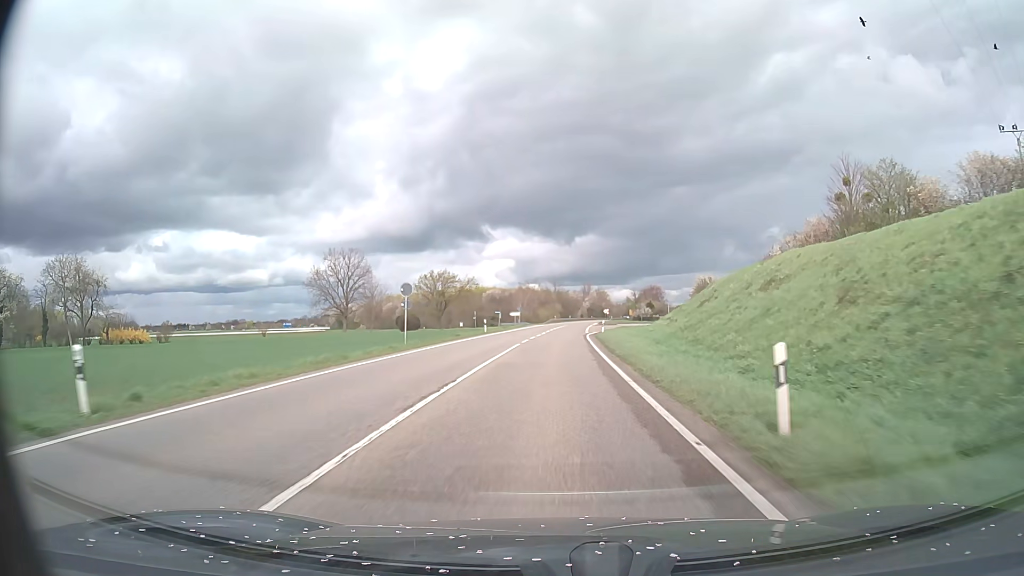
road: primary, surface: asphalt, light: Day
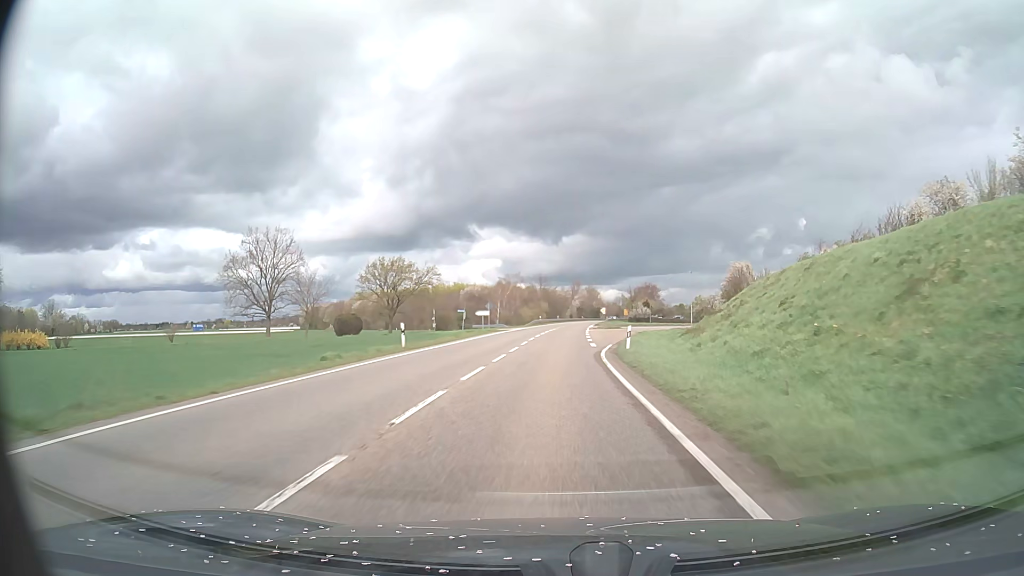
(+0.2, +25.0) m; +1°
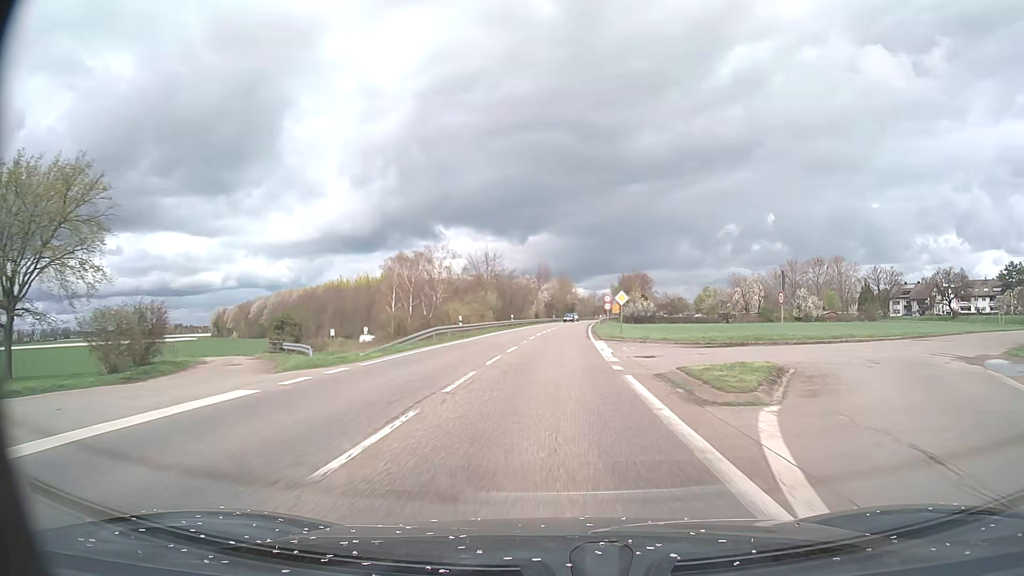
(+1.6, +62.5) m; +3°
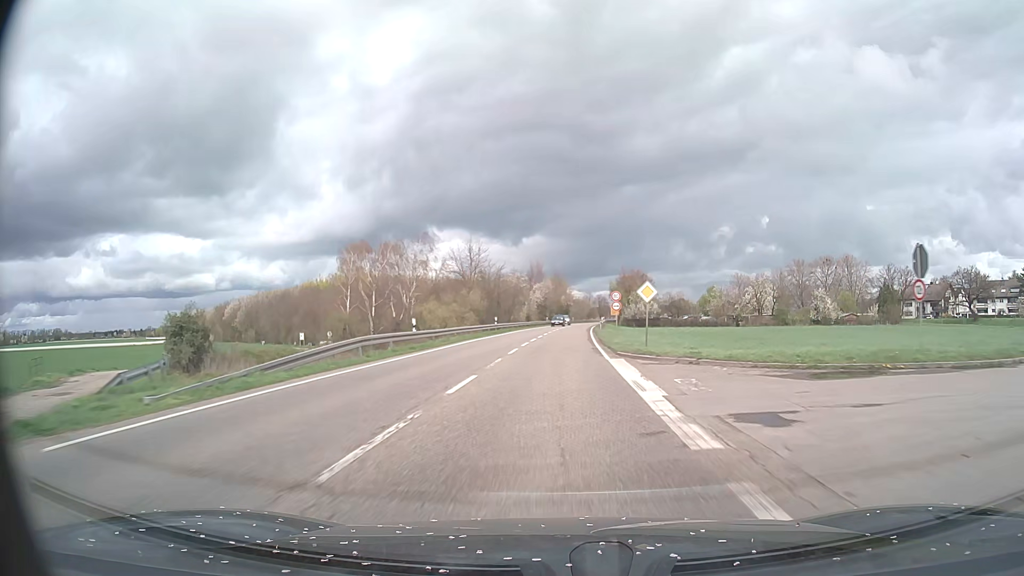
(+0.1, +12.5) m; 0°
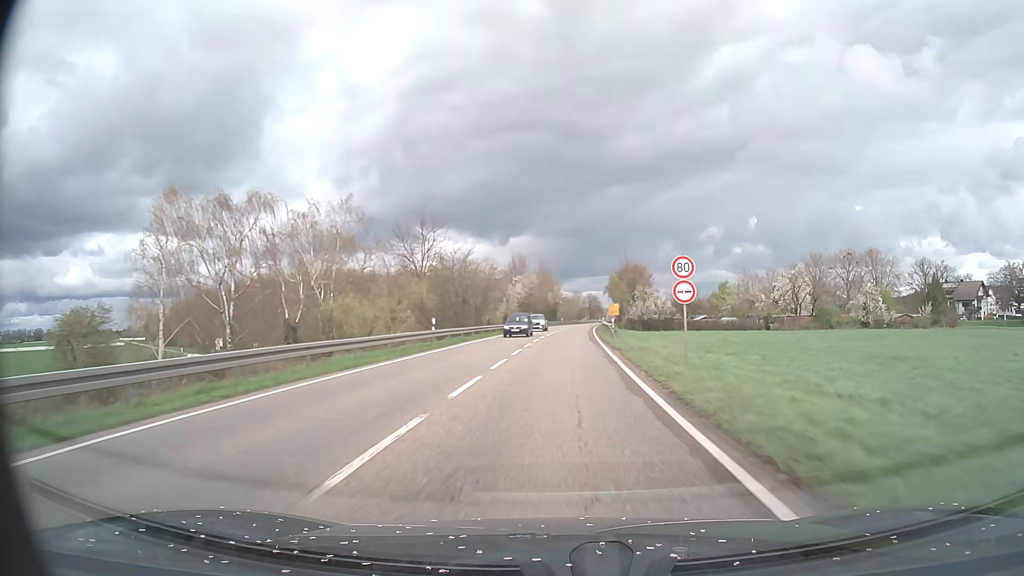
(+0.3, +24.9) m; +1°
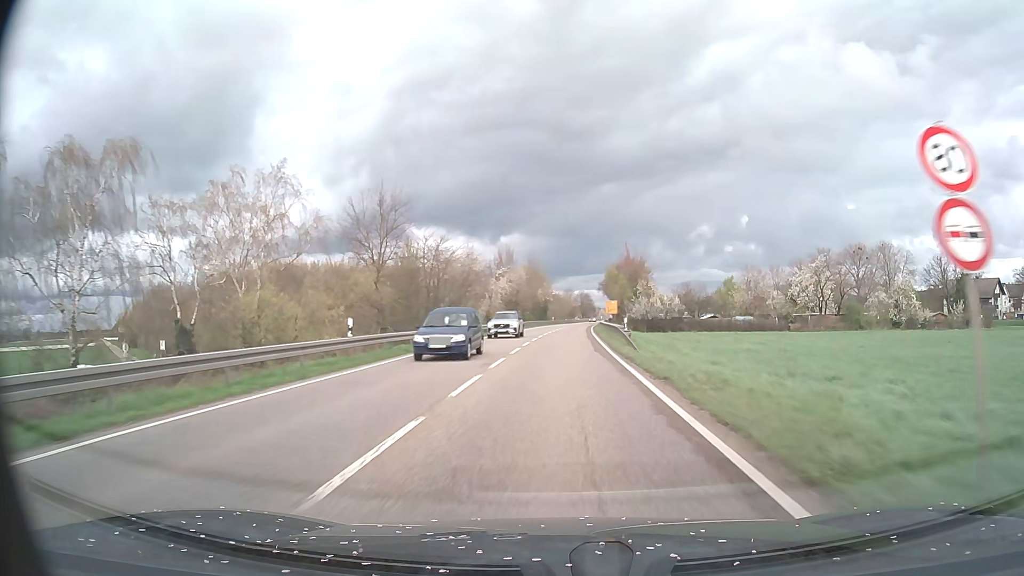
(0.0, +12.5) m; +1°
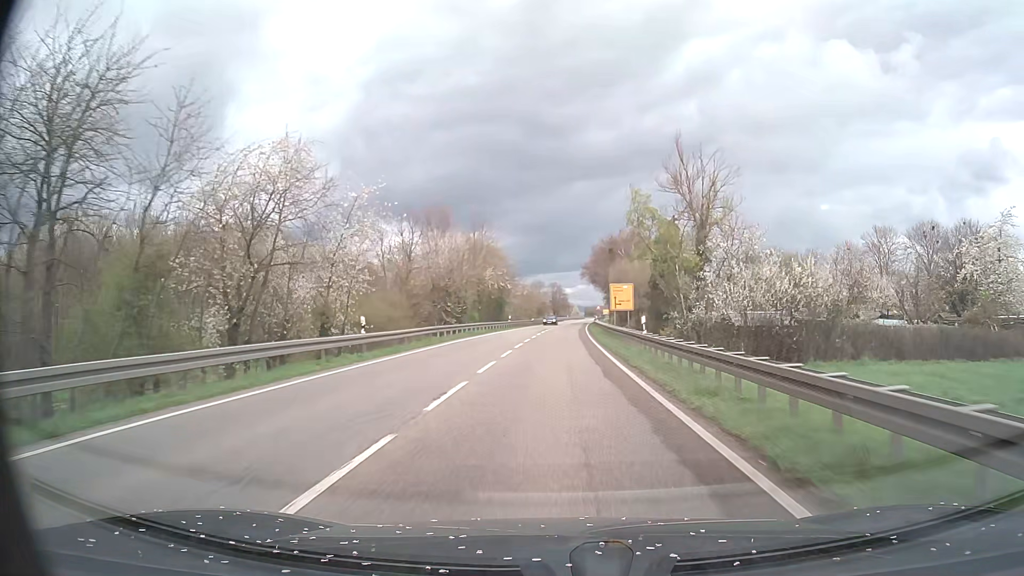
(+1.2, +50.0) m; +3°
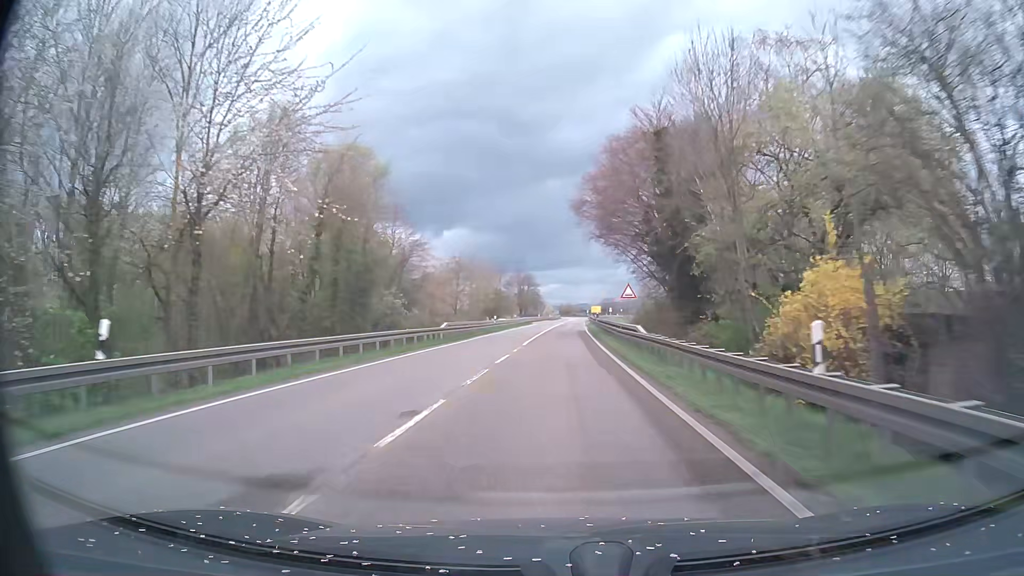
(+1.2, +62.7) m; +2°
(0, +10) (0, +20) (0, +30) (+1, +40) (+1, +50) (+1, +60) (+1, +70) (+2, +80) (+2, +90) (+3, +100) m
